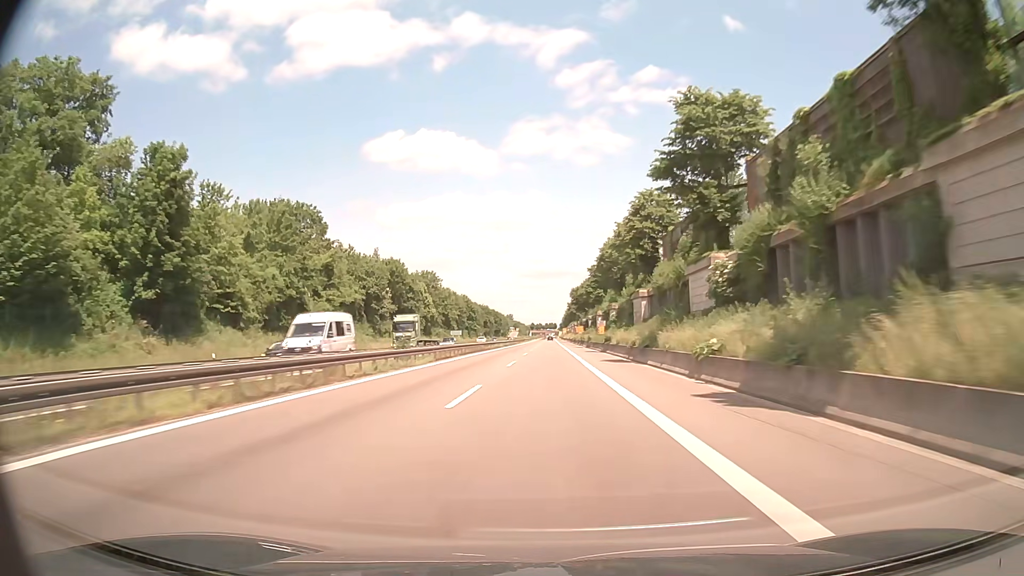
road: trunk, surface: asphalt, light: Day
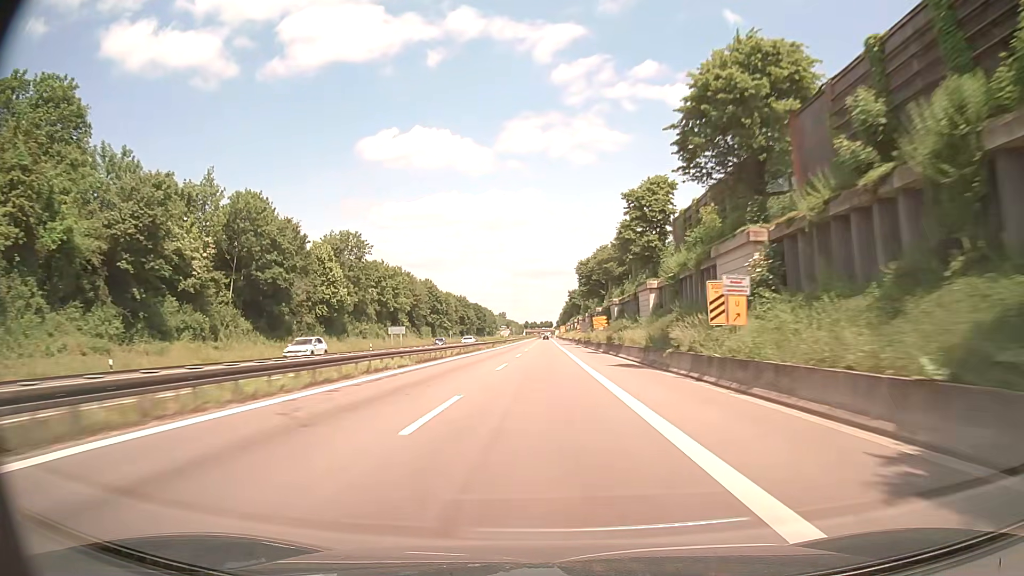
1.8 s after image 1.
(+0.5, +57.7) m; 0°
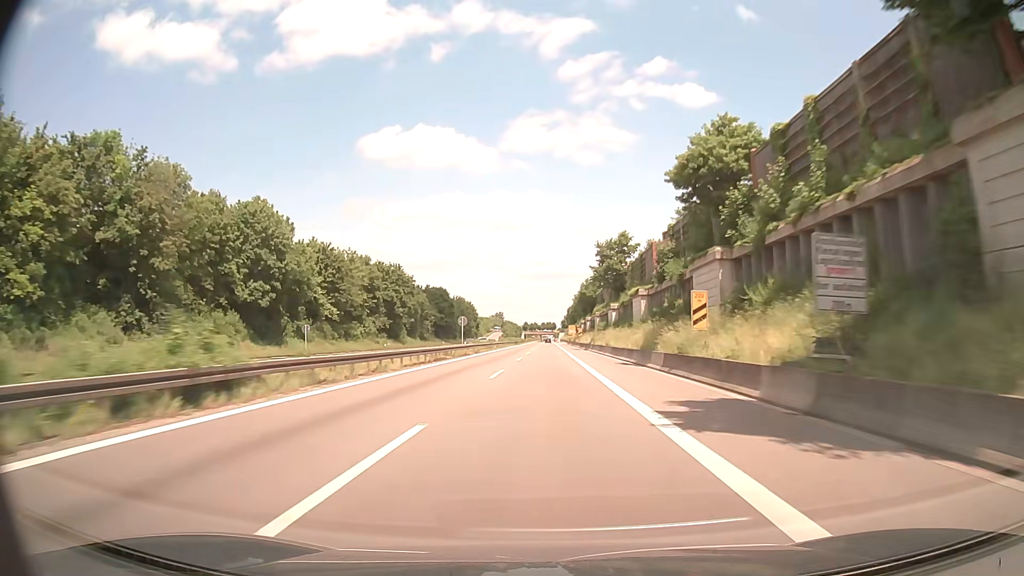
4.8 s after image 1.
(+0.3, +95.3) m; 0°
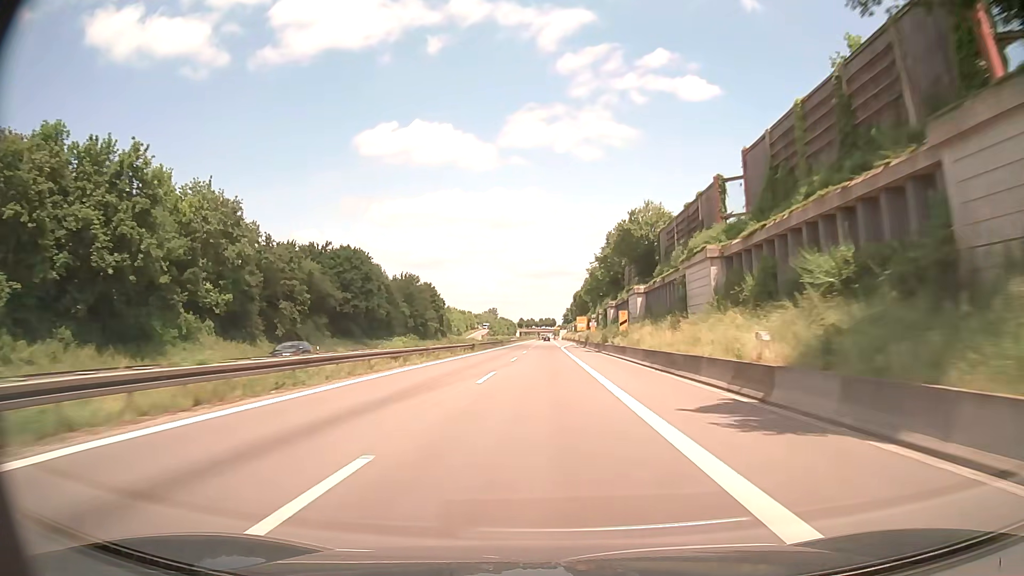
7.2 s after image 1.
(+0.3, +75.2) m; 0°
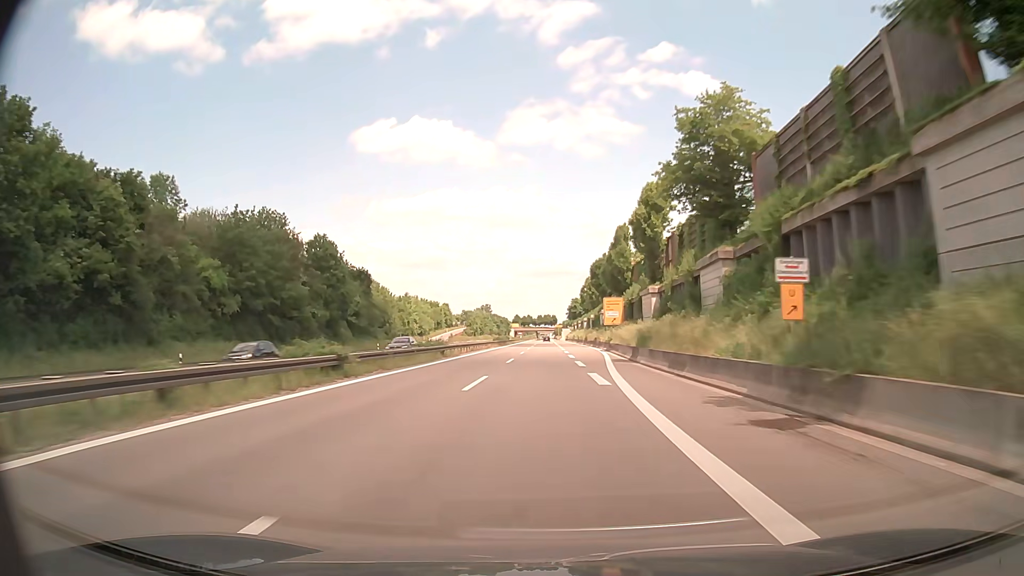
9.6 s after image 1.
(+0.1, +75.0) m; 0°
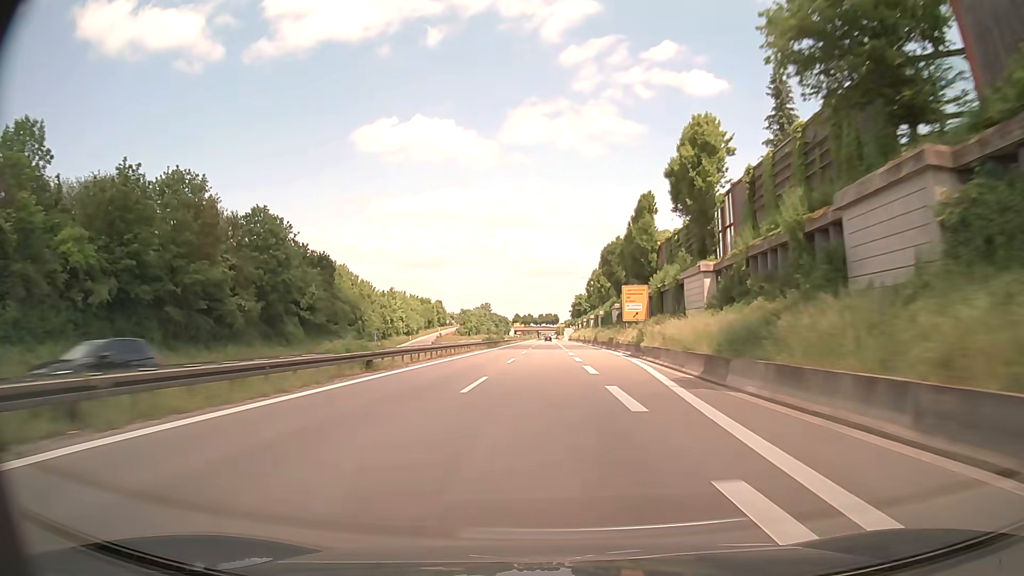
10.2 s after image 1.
(-0.1, +18.8) m; 0°
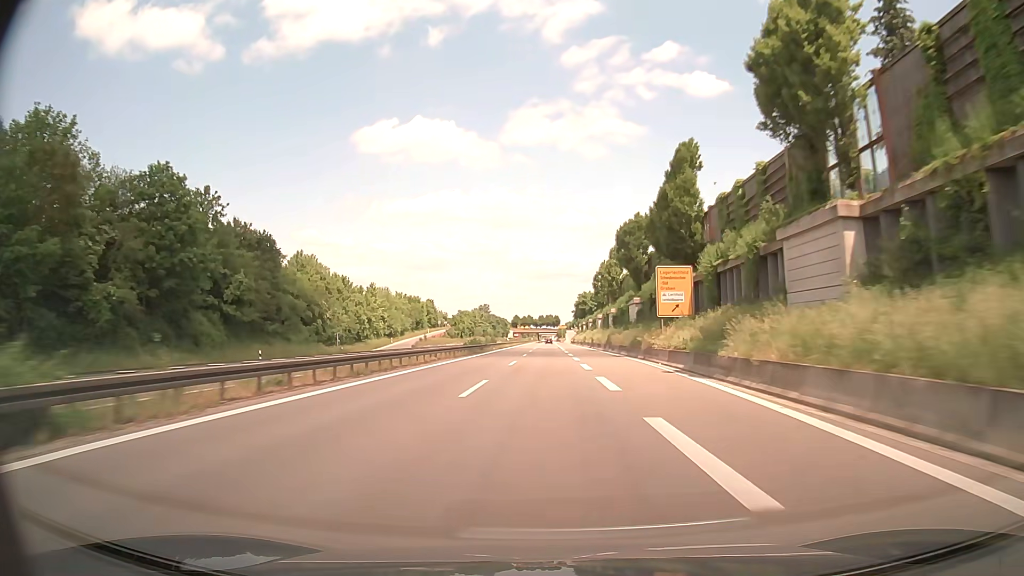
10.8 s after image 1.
(-0.1, +18.9) m; 0°
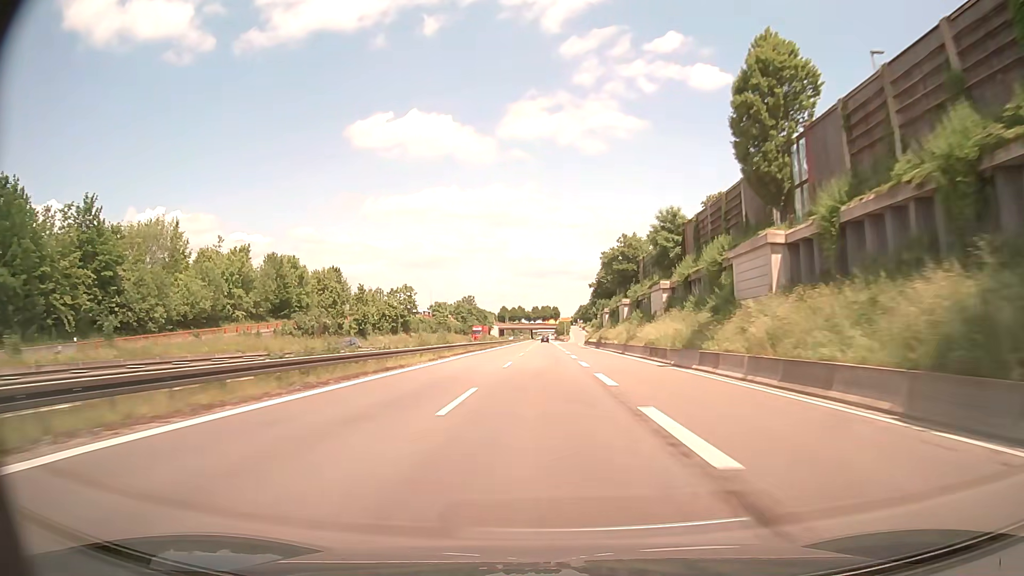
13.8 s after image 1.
(+0.2, +94.2) m; 0°
(0, +10) (0, +20) (0, +30) (0, +40) (0, +50) (0, +60) (0, +70) (0, +80) (0, +90) (0, +100) m
